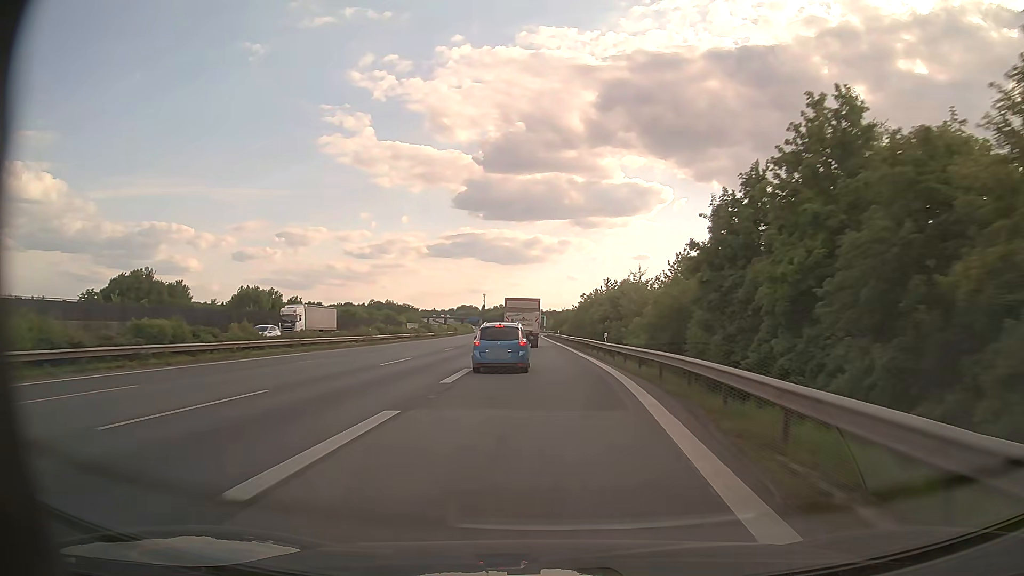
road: motorway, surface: asphalt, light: Day
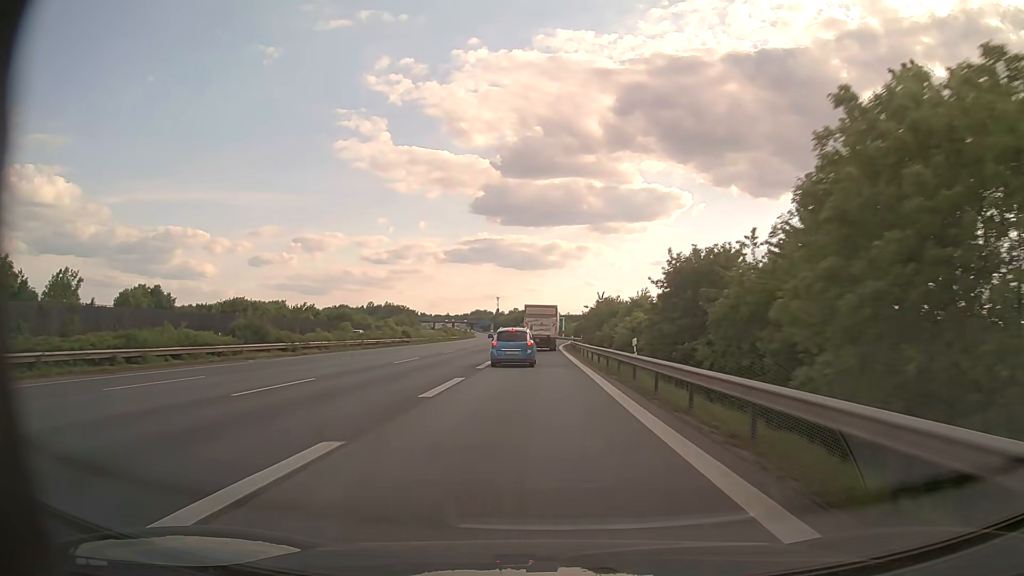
(-0.3, +67.0) m; -1°
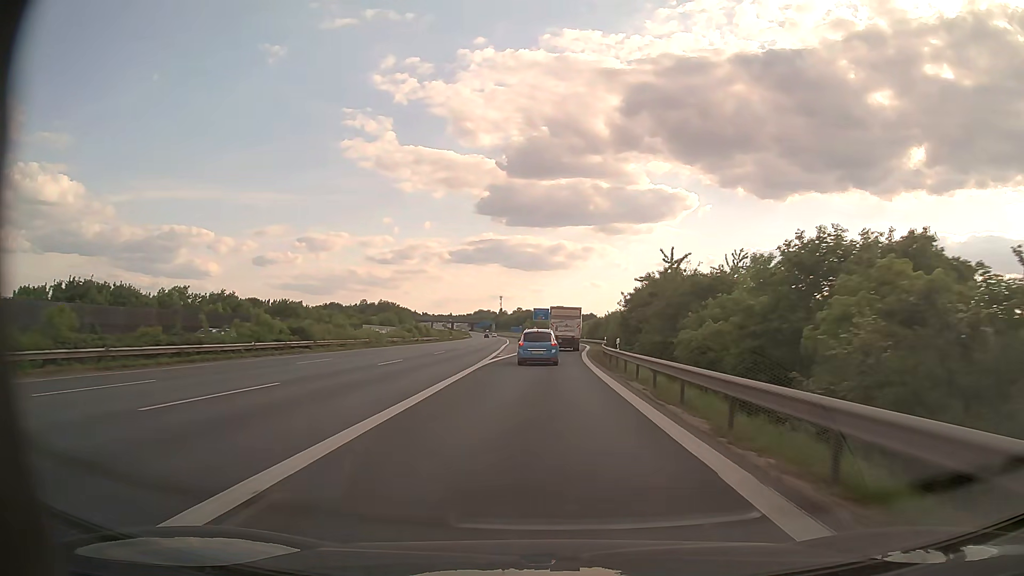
(-0.5, +38.9) m; -1°
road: motorway_link
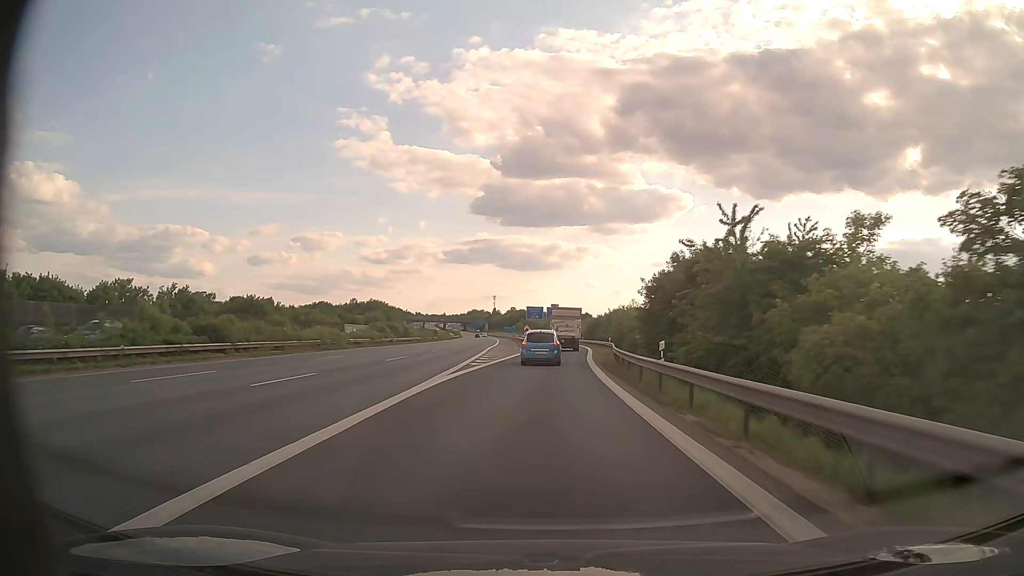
(0.0, +12.9) m; +1°
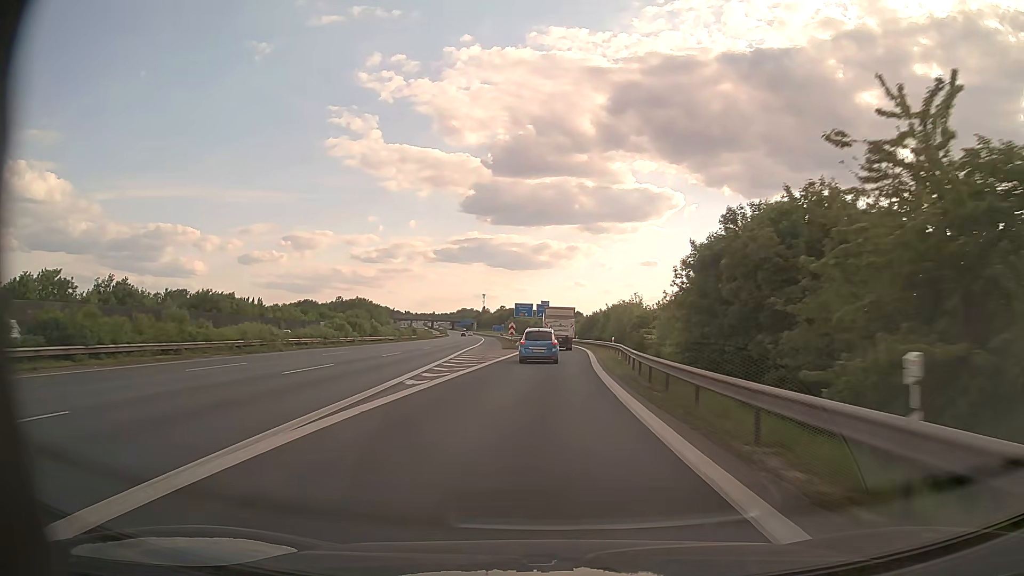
(+0.1, +12.9) m; +1°
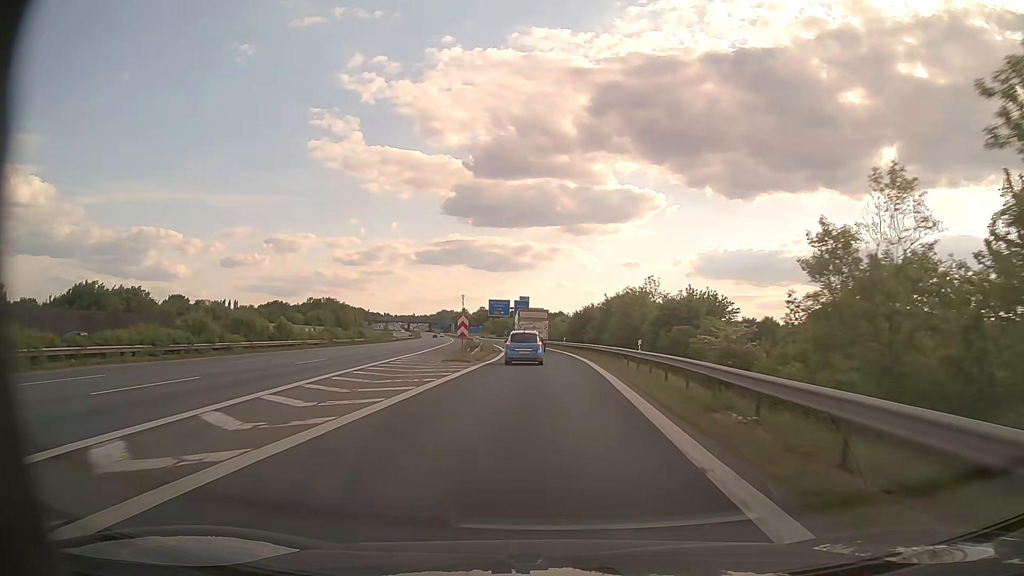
(+0.5, +25.7) m; +2°
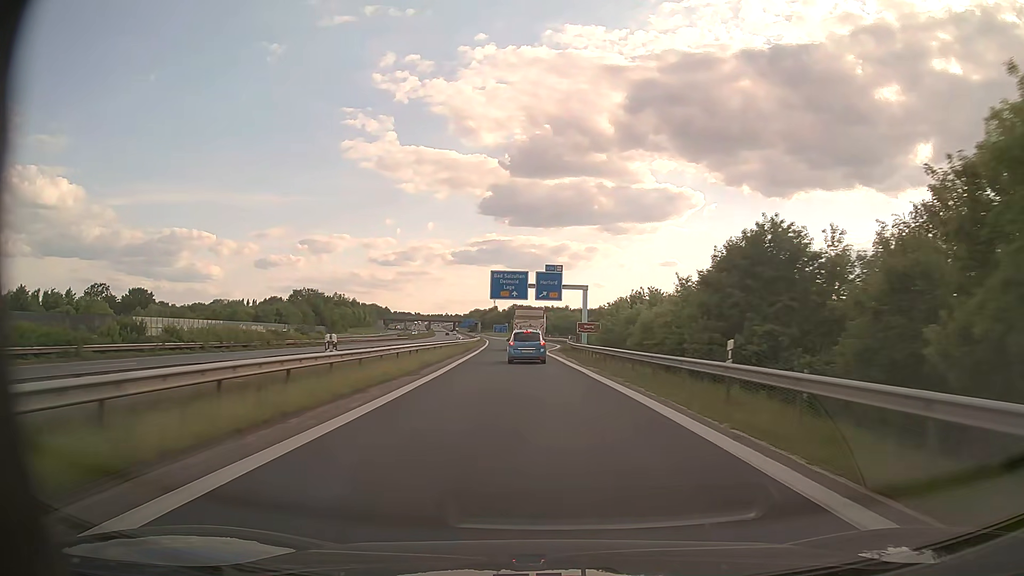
(-1.0, +64.6) m; -3°
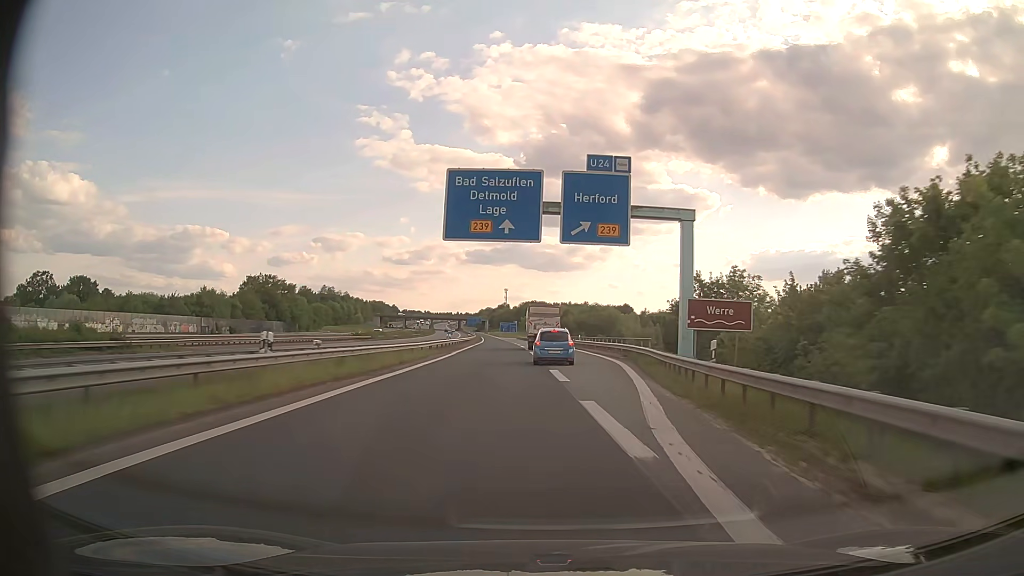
(-1.5, +51.2) m; -2°
(0, +10) (0, +20) (+1, +30) (+1, +40) (+1, +50) (0, +60) (0, +70) (-1, +80) (-1, +90) (-2, +100) m
